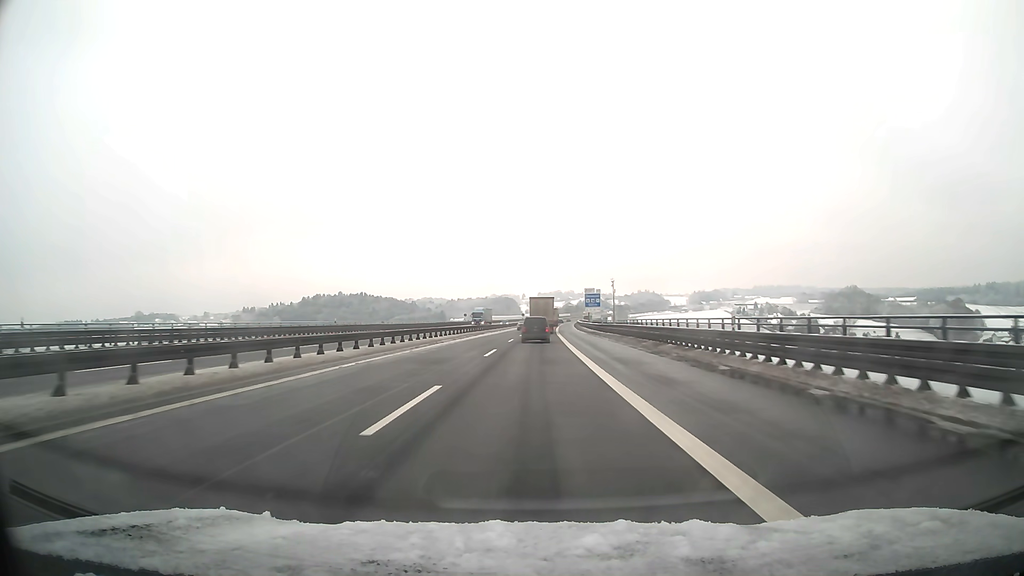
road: motorway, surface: asphalt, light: Day
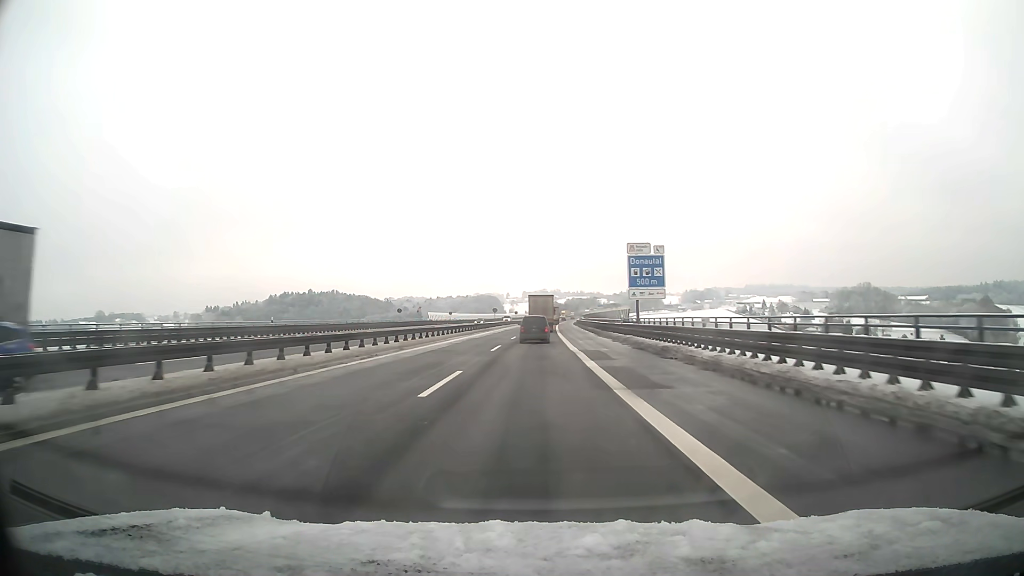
(+0.8, +68.1) m; +1°
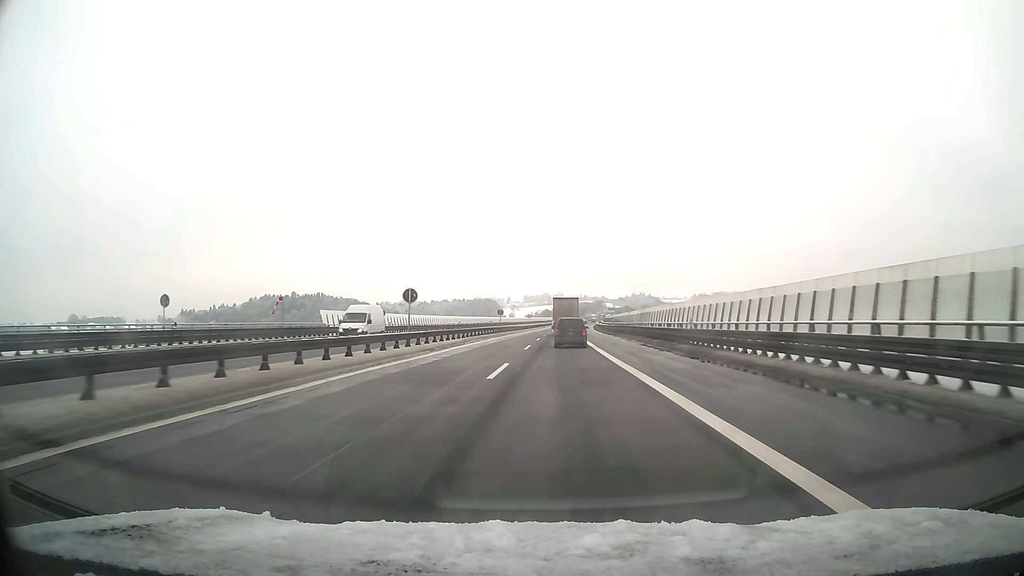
(+0.1, +68.2) m; 0°
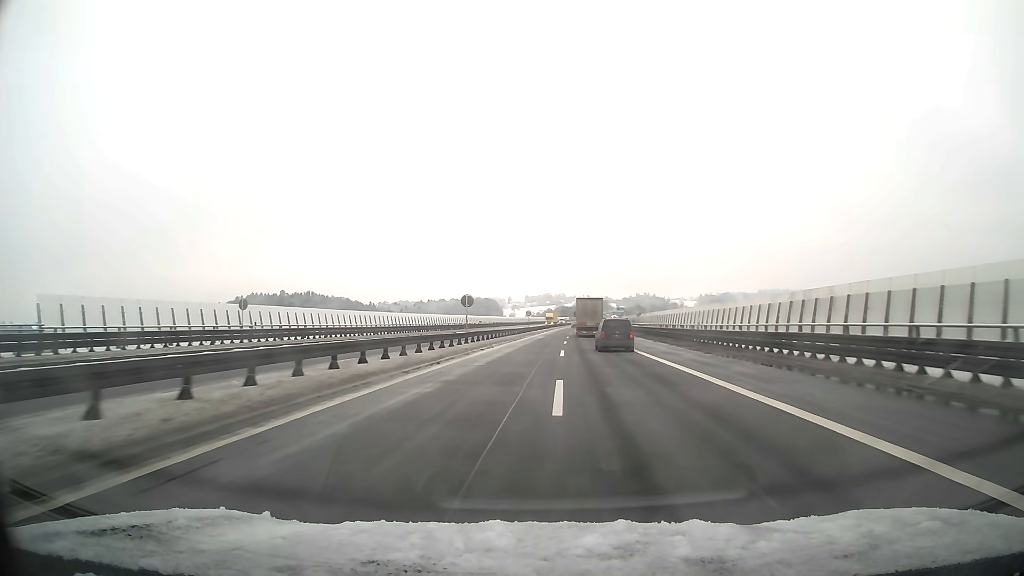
(0.0, +42.4) m; 0°
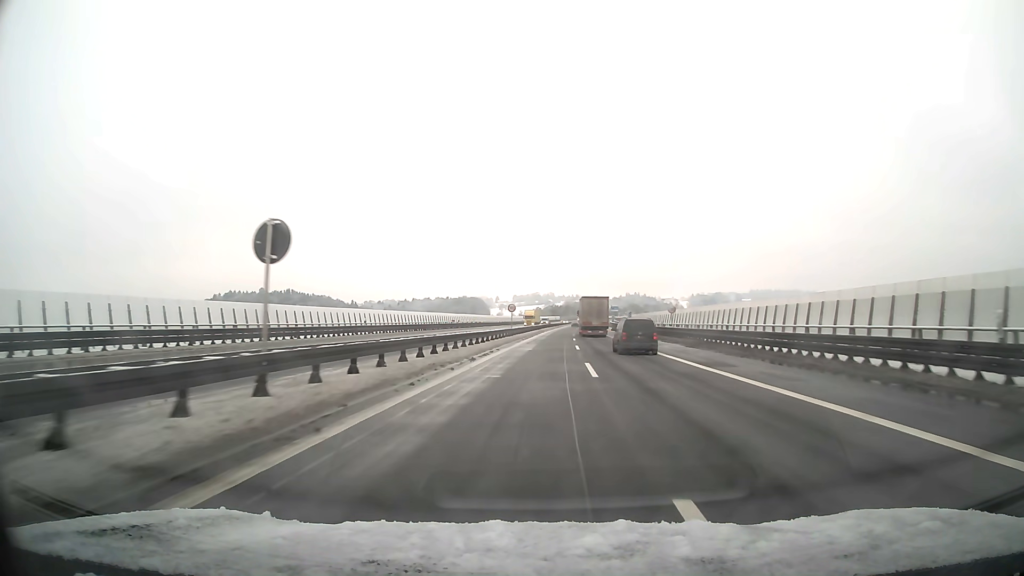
(+0.3, +28.9) m; +1°
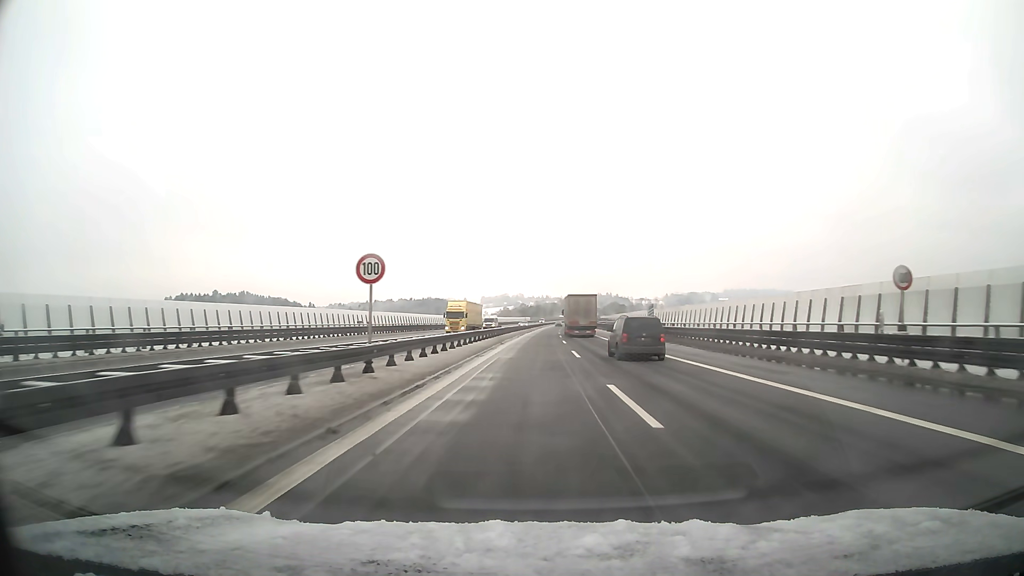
(+1.0, +44.7) m; +2°
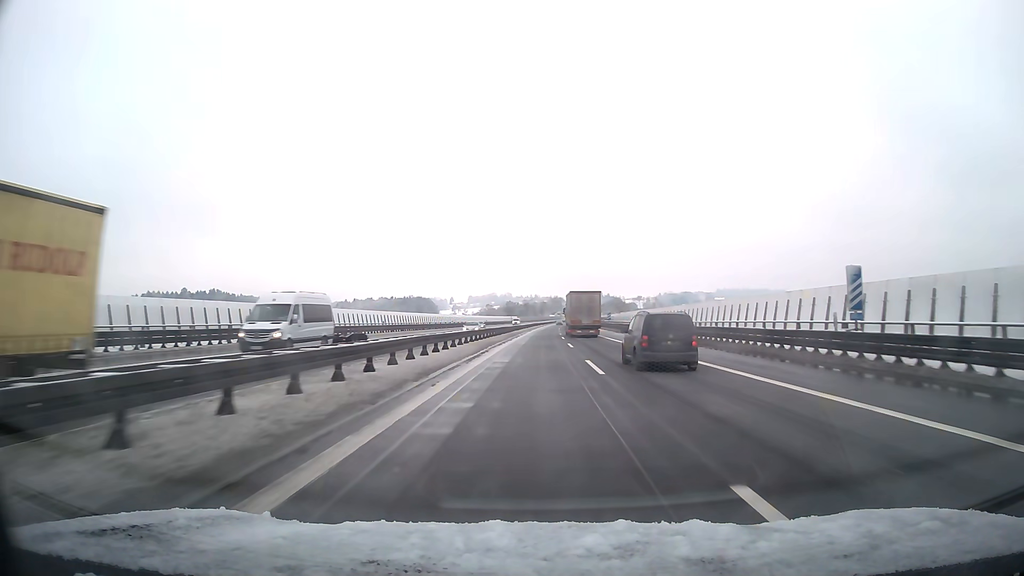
(+0.4, +45.6) m; +1°
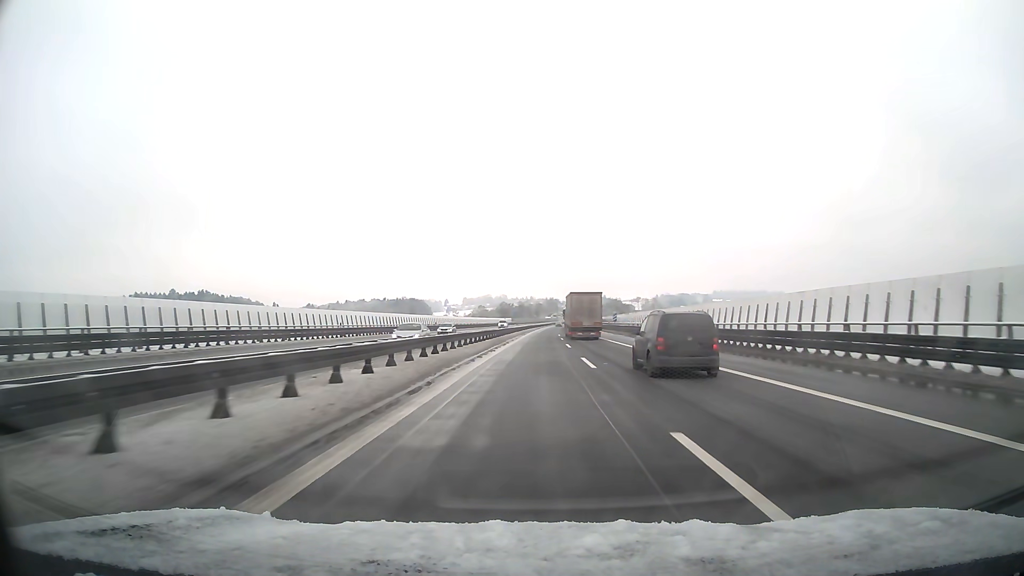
(0.0, +15.3) m; 0°
(0, +10) (0, +20) (0, +30) (0, +40) (0, +50) (+1, +60) (+1, +70) (+1, +80) (+1, +90) (+2, +100) m
